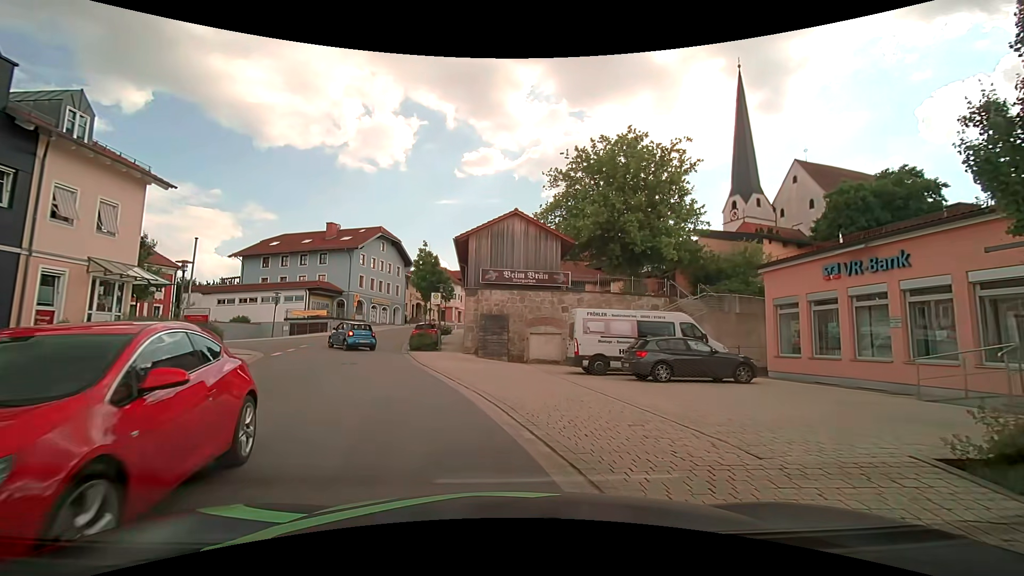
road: tertiary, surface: asphalt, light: Day
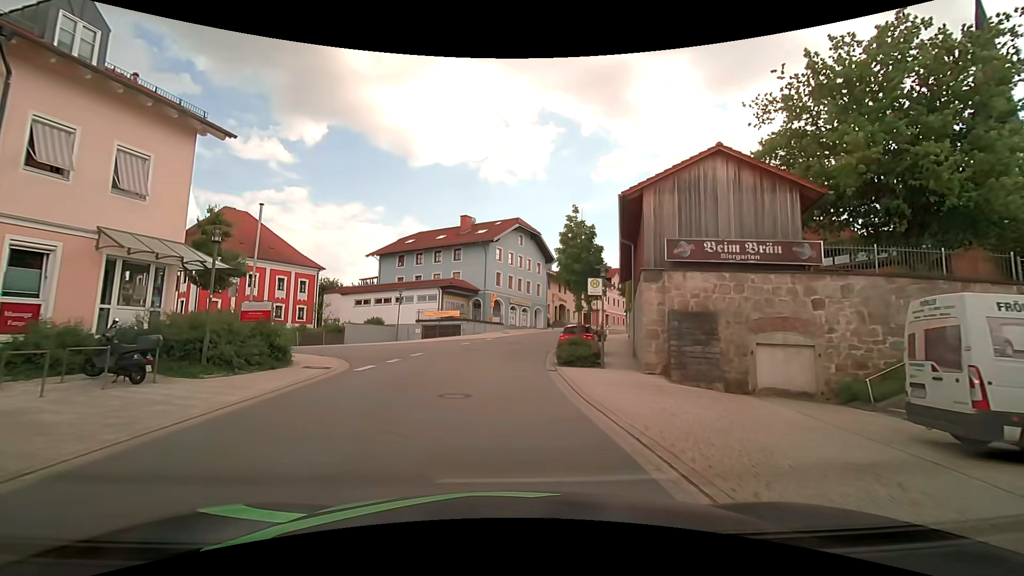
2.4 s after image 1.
(-1.6, +10.1) m; -16°
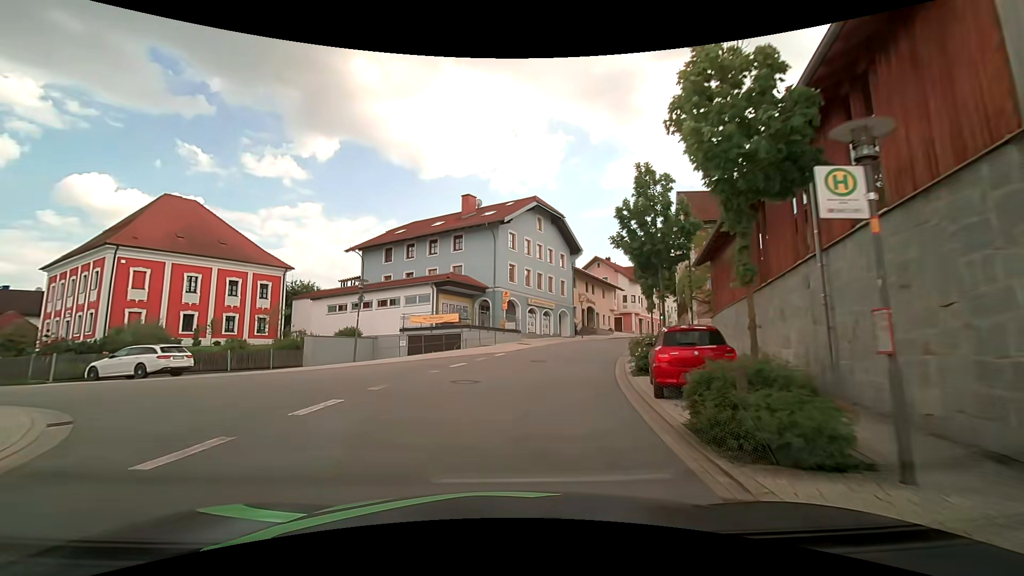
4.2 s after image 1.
(-0.3, +13.4) m; -2°
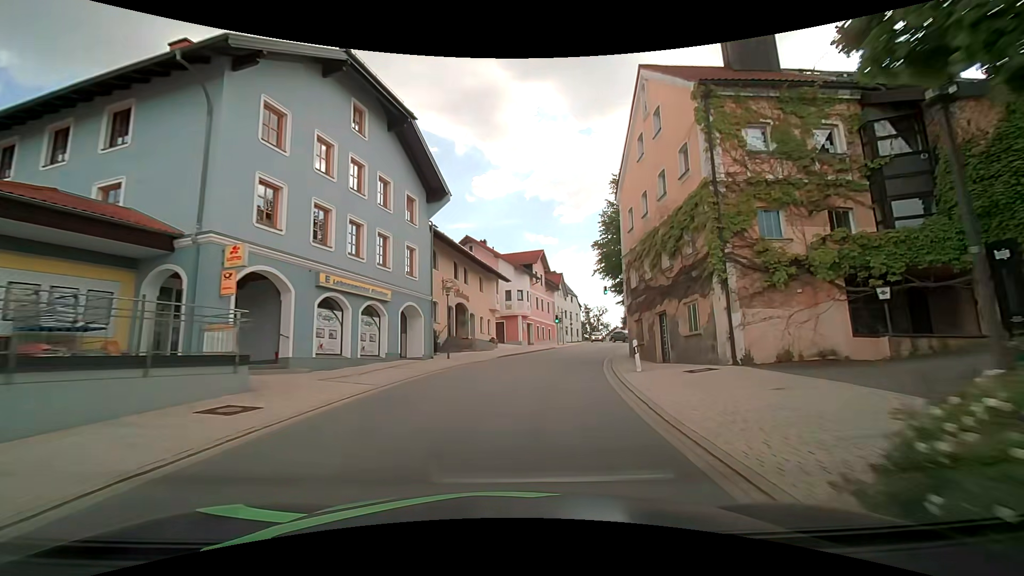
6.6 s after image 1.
(+3.3, +24.7) m; +16°
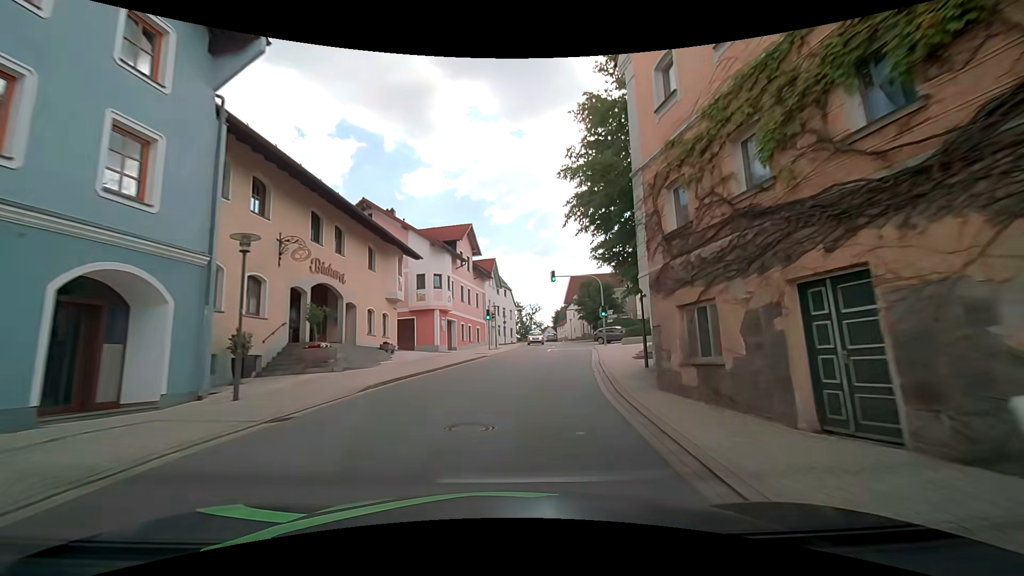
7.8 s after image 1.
(+1.0, +14.3) m; +8°
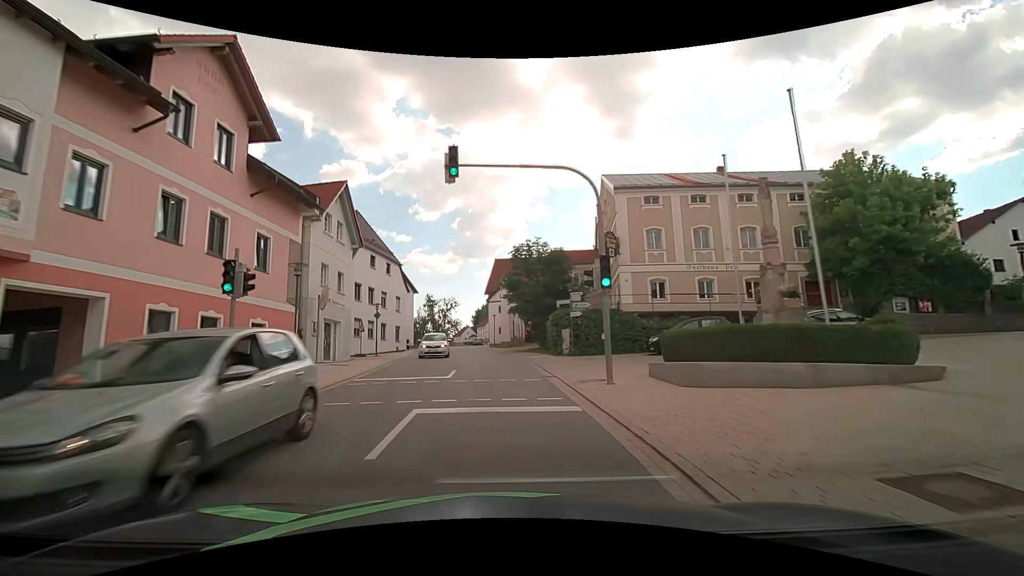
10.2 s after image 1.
(+3.1, +27.5) m; +9°
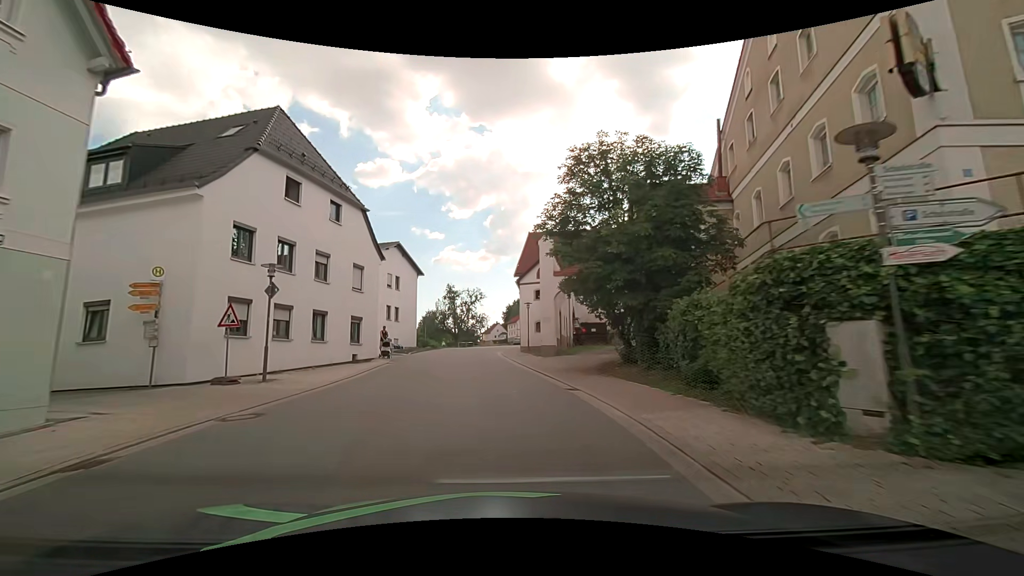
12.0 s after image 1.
(-0.5, +20.4) m; -4°
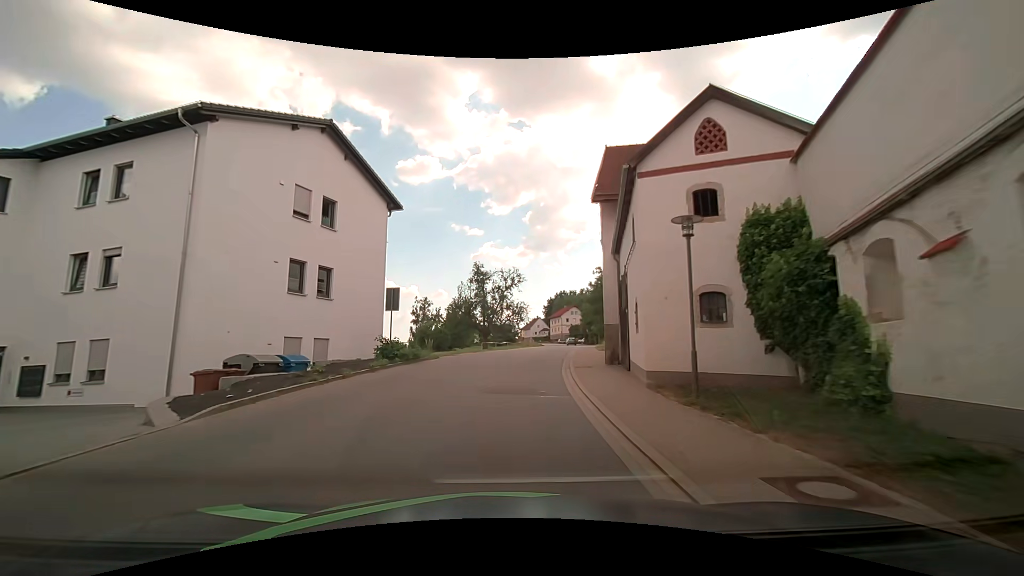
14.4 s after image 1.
(-1.0, +27.9) m; -4°
(0, +10) (0, +20) (+1, +30) (+3, +40) (+5, +50) (+6, +60) (+8, +69) (+10, +79) (+11, +89) (+12, +99) m
